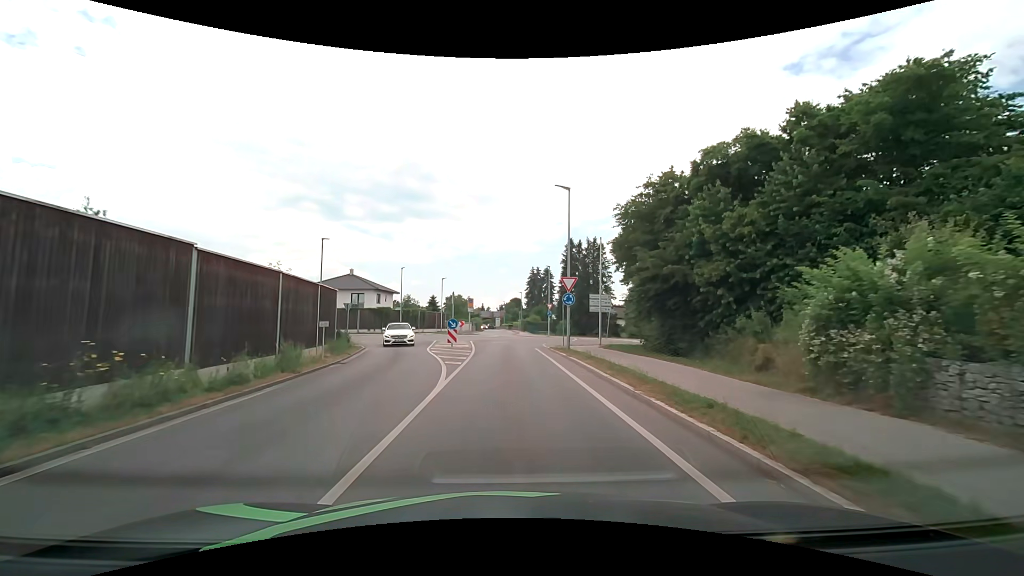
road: secondary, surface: asphalt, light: Day
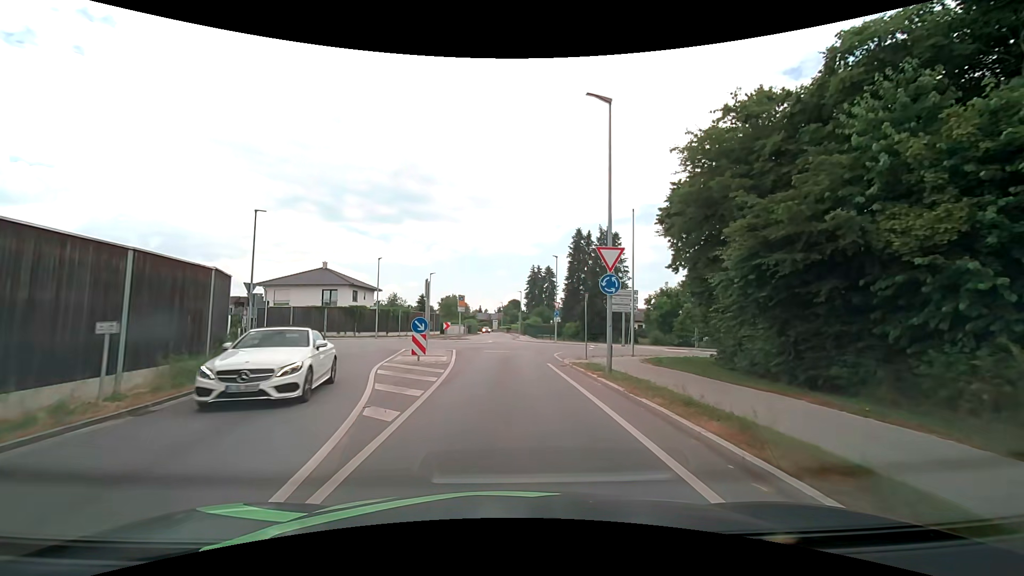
(0.0, +9.9) m; 0°
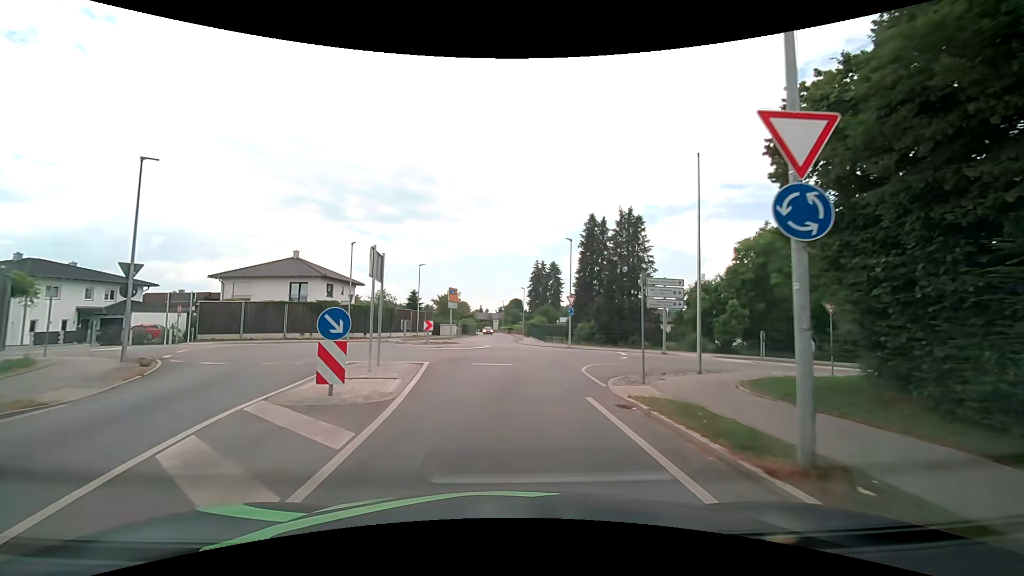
(0.0, +9.1) m; 0°
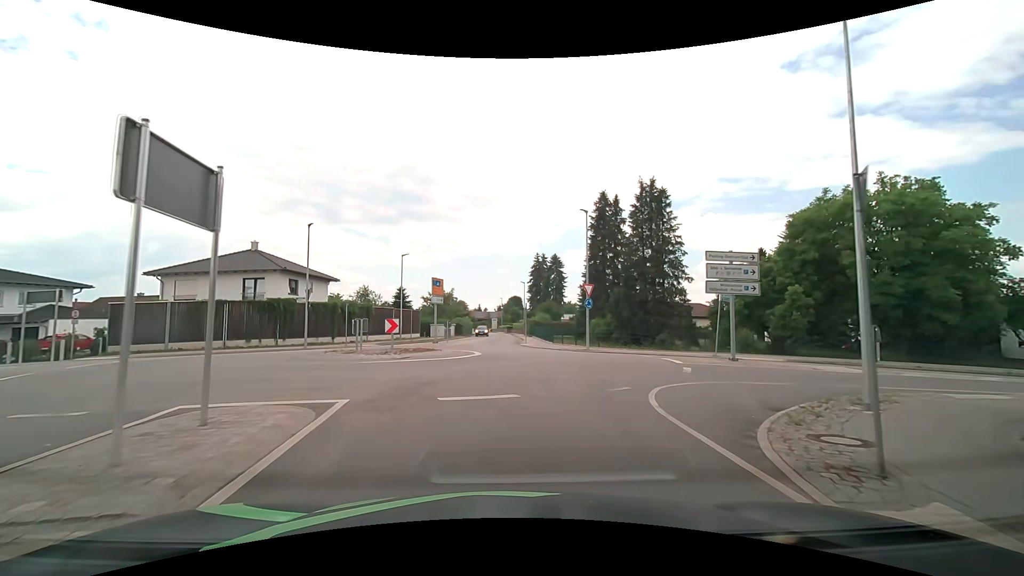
(0.0, +8.3) m; 0°
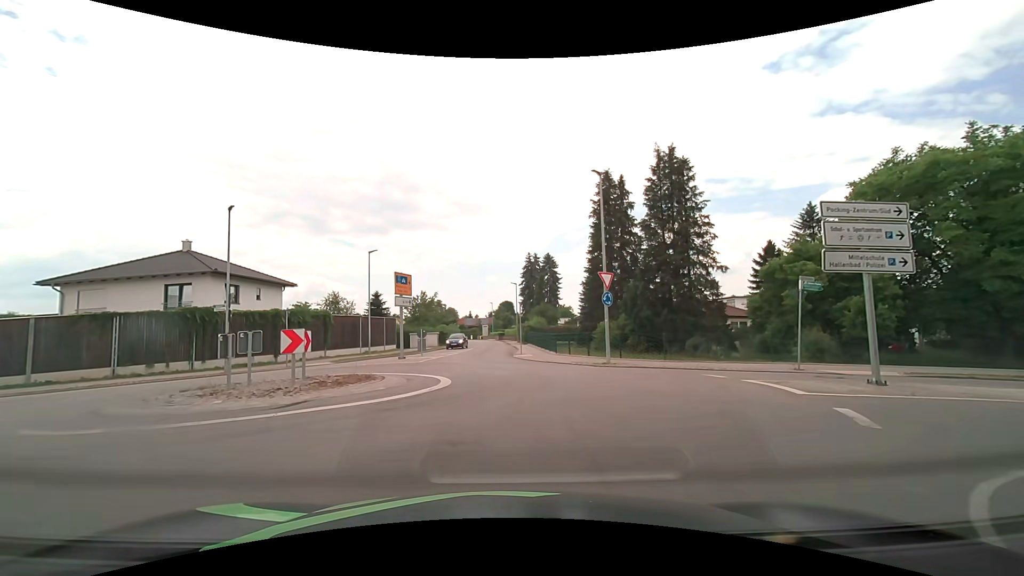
(+0.1, +7.8) m; +1°
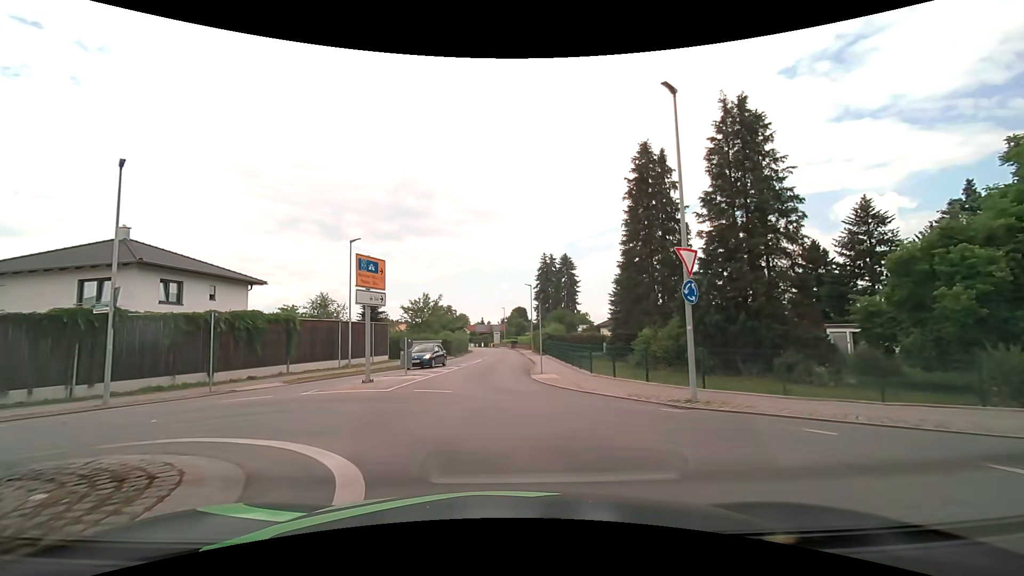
(-0.1, +8.1) m; -2°
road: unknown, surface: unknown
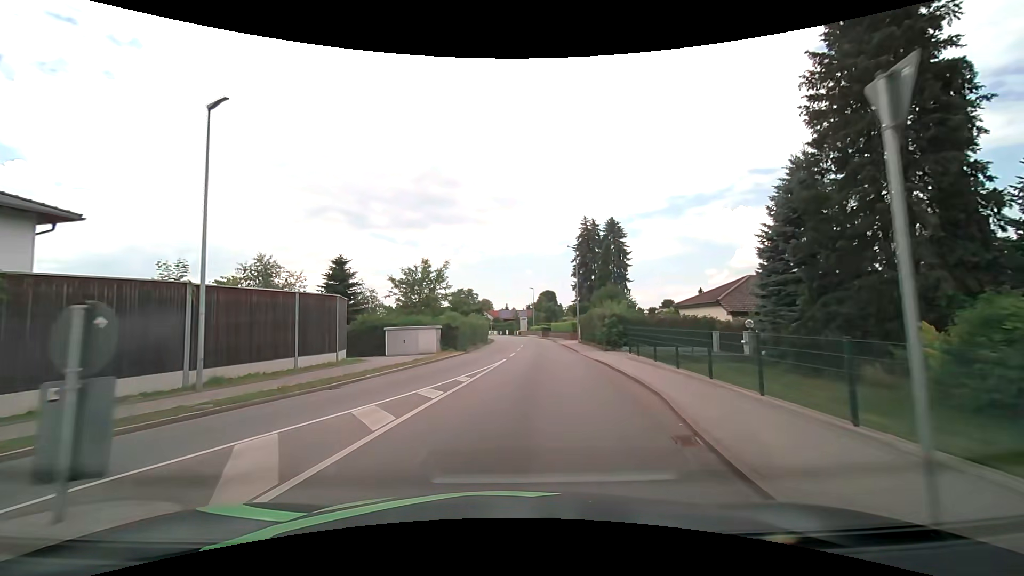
(-0.8, +18.6) m; -3°
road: secondary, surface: asphalt
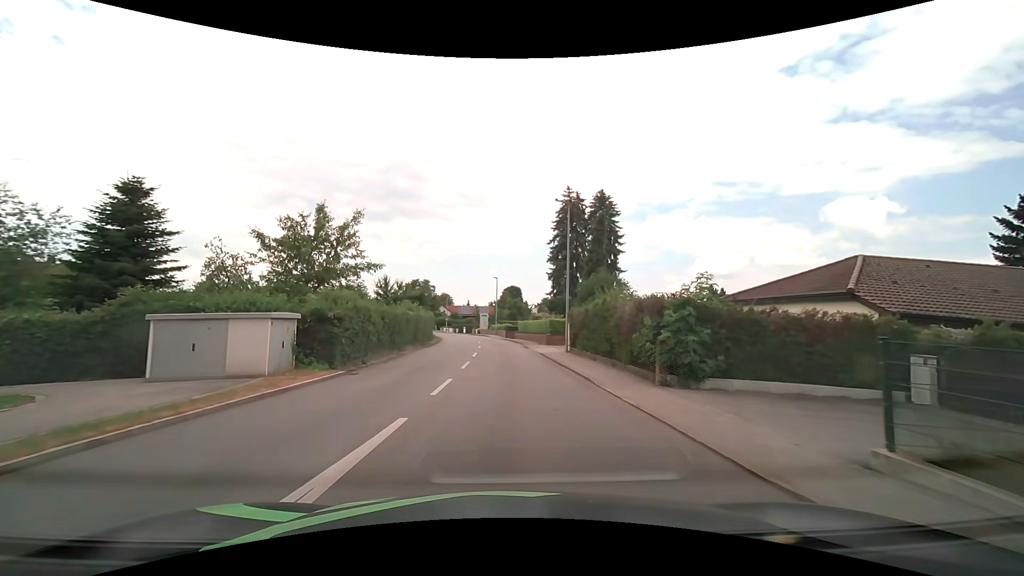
(+0.6, +15.8) m; +4°
(0, +10) (0, +20) (0, +30) (0, +40) (-1, +50) (-2, +60) (-4, +70) (-6, +80) (-8, +89) (-11, +99) m
